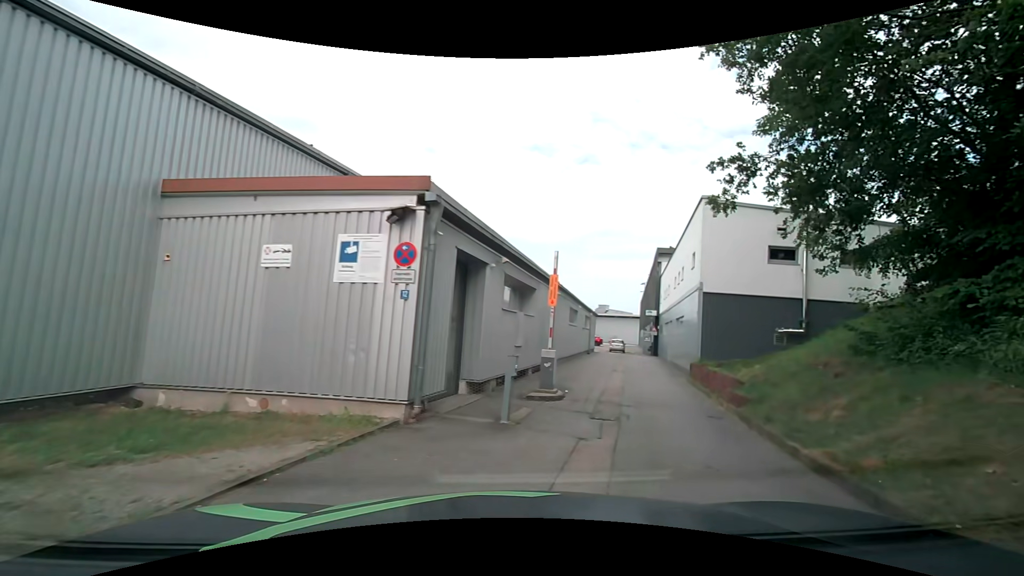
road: service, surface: asphalt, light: Day
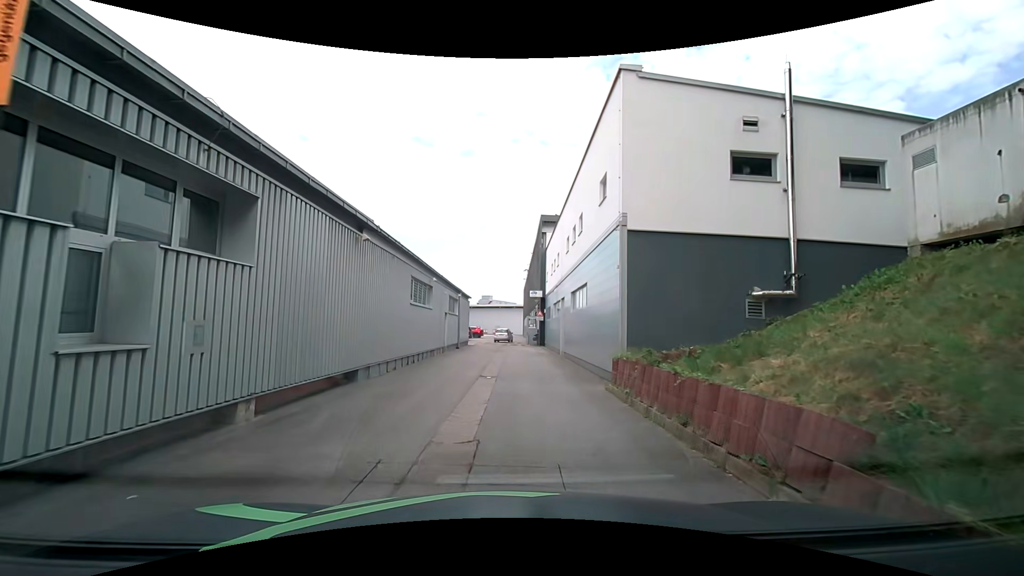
(+2.6, +10.5) m; +16°
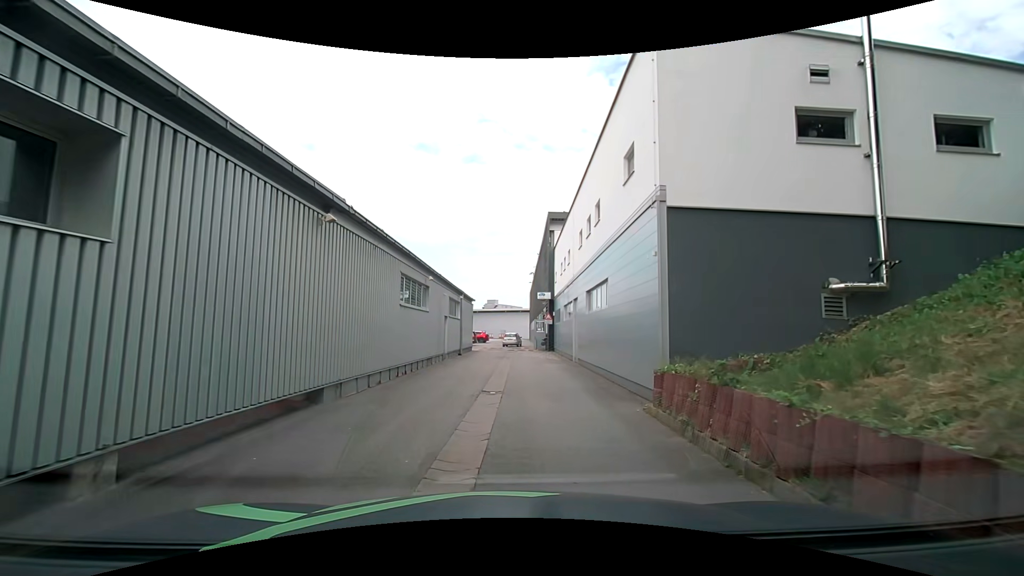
(-0.1, +2.6) m; -2°
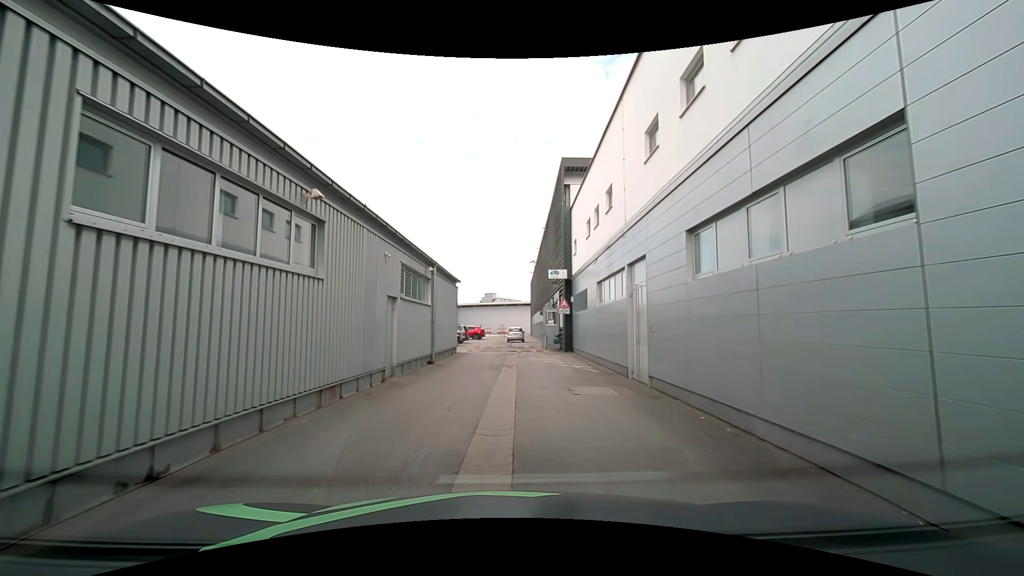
(-0.1, +11.2) m; 0°
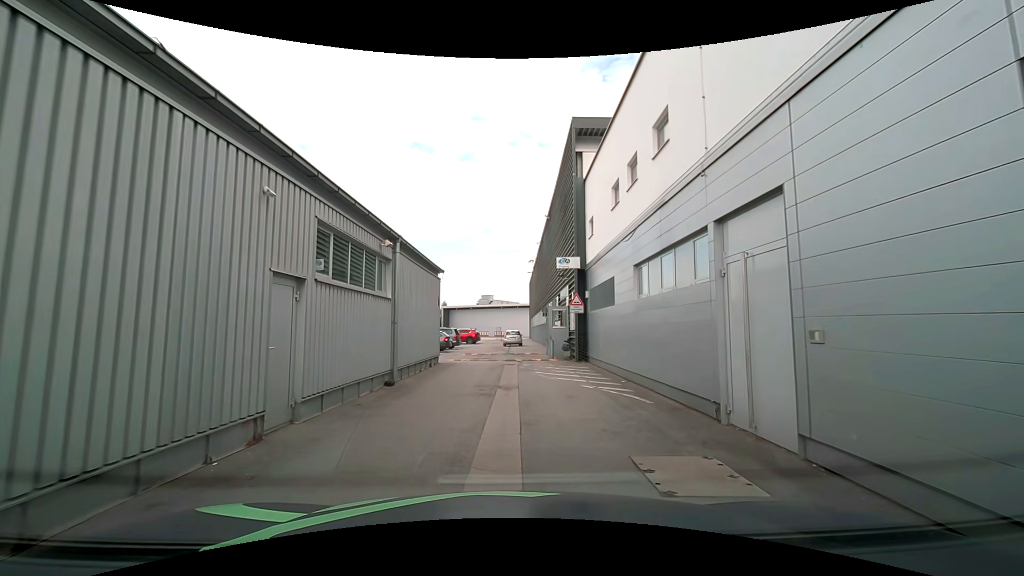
(0.0, +5.9) m; +1°
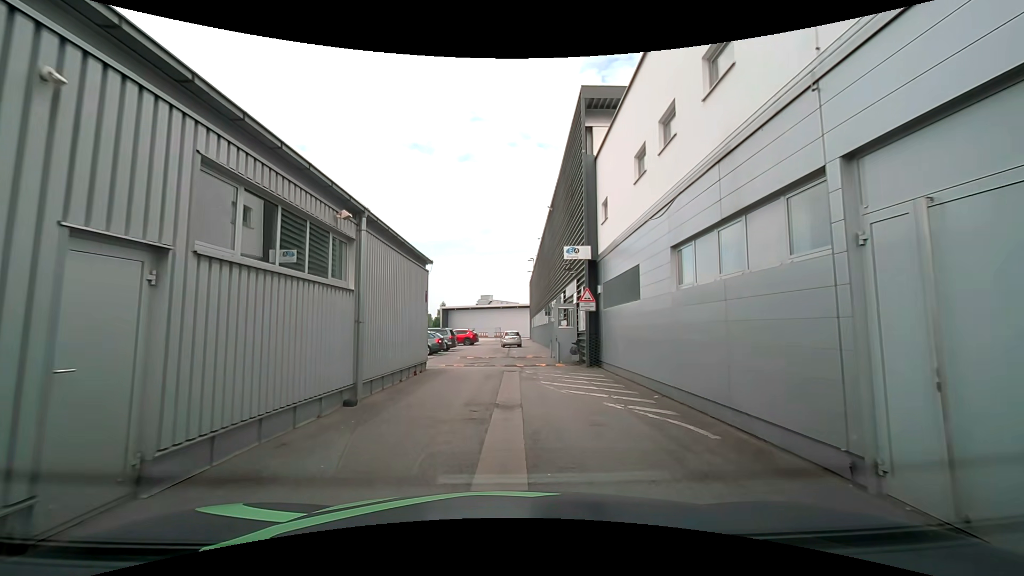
(0.0, +3.0) m; 0°
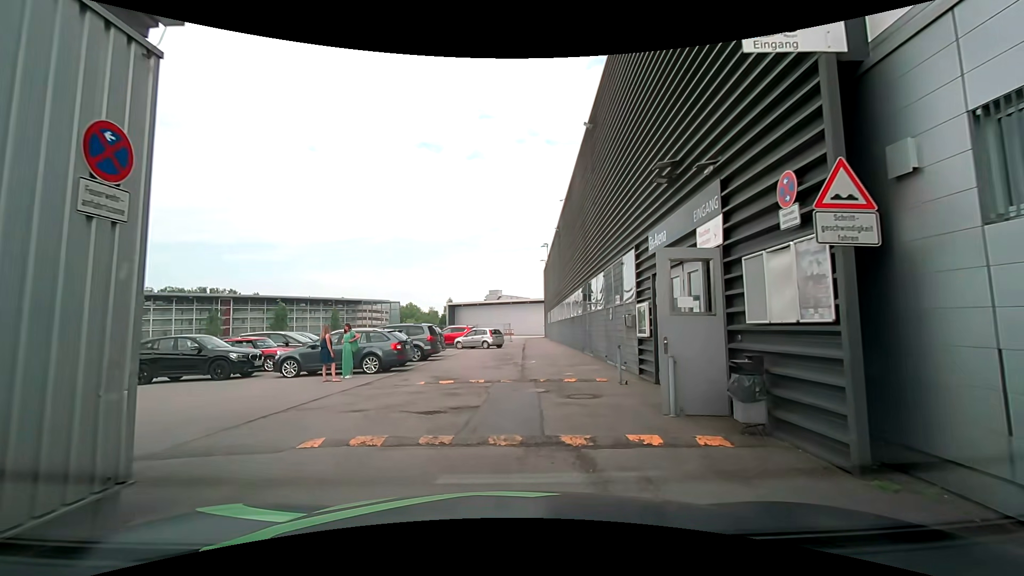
(-0.2, +13.6) m; -1°
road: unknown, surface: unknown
